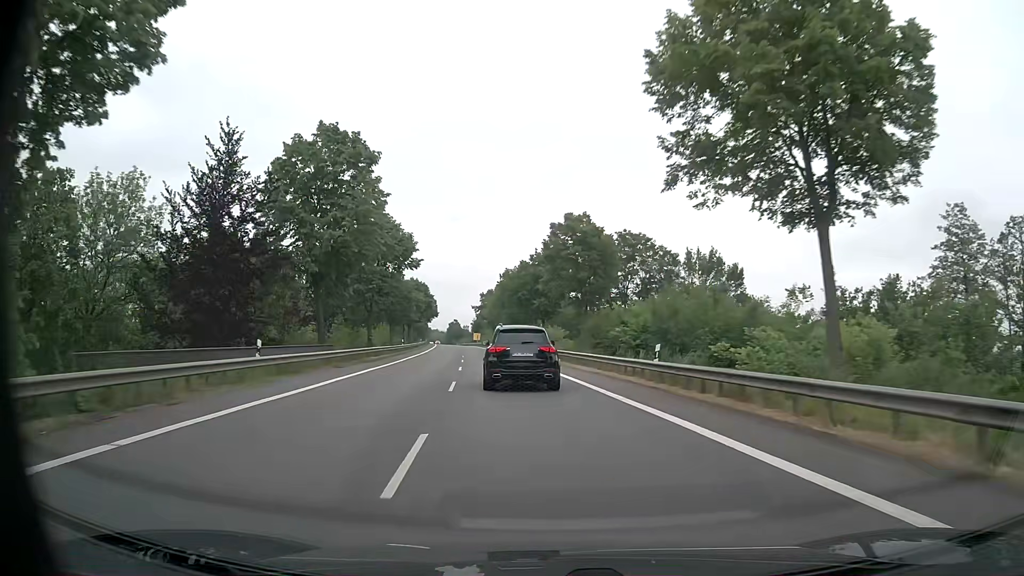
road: primary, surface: asphalt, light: Day
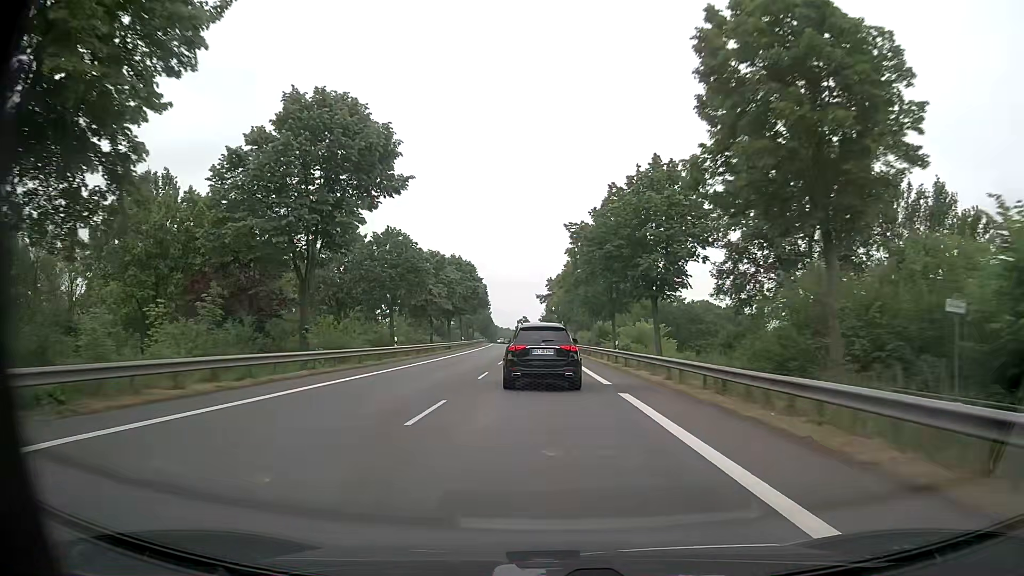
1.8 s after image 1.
(-1.8, +31.8) m; -6°
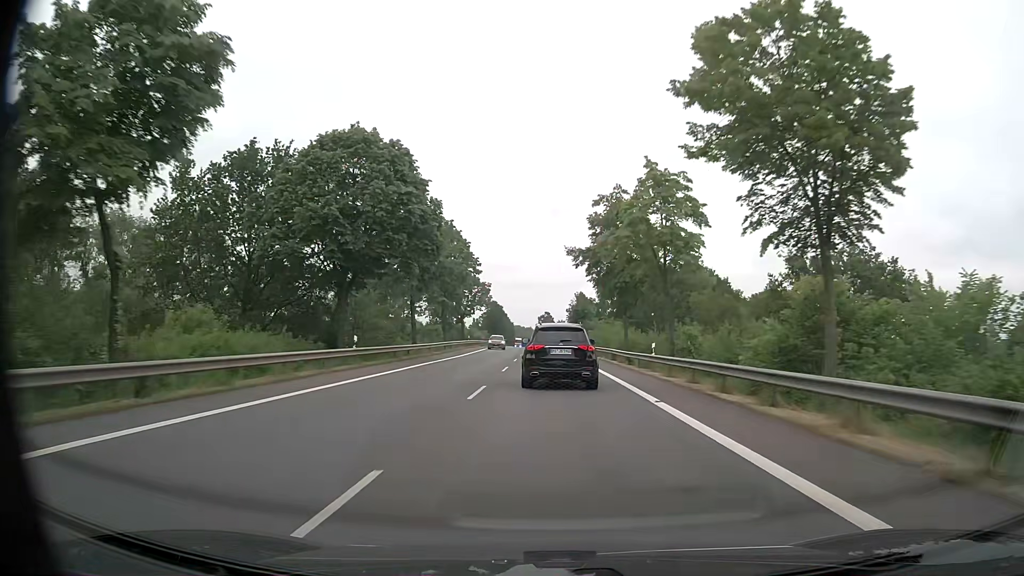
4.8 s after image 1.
(-1.5, +56.1) m; -3°
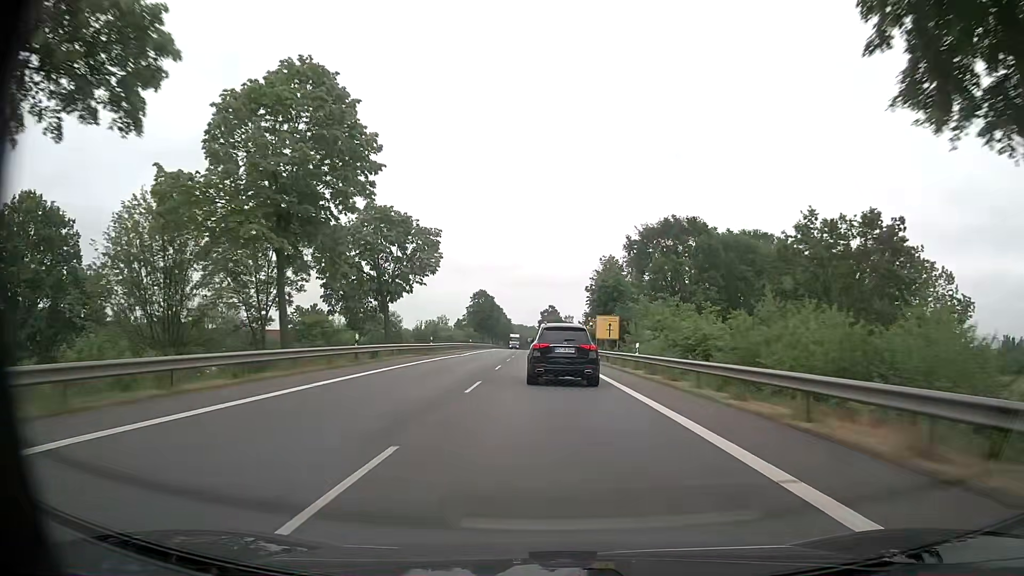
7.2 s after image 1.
(+0.1, +46.8) m; 0°
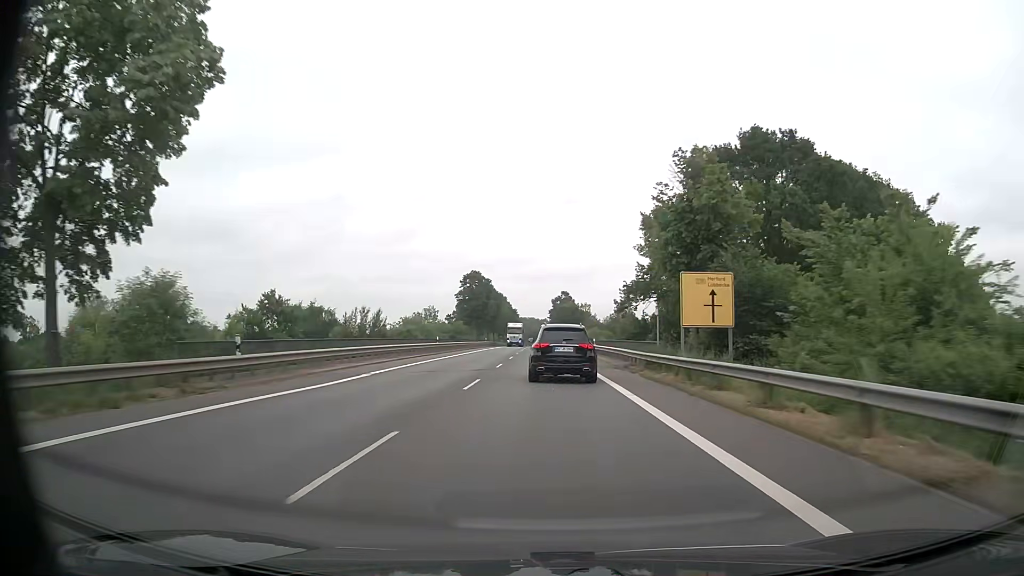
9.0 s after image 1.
(0.0, +34.9) m; -1°
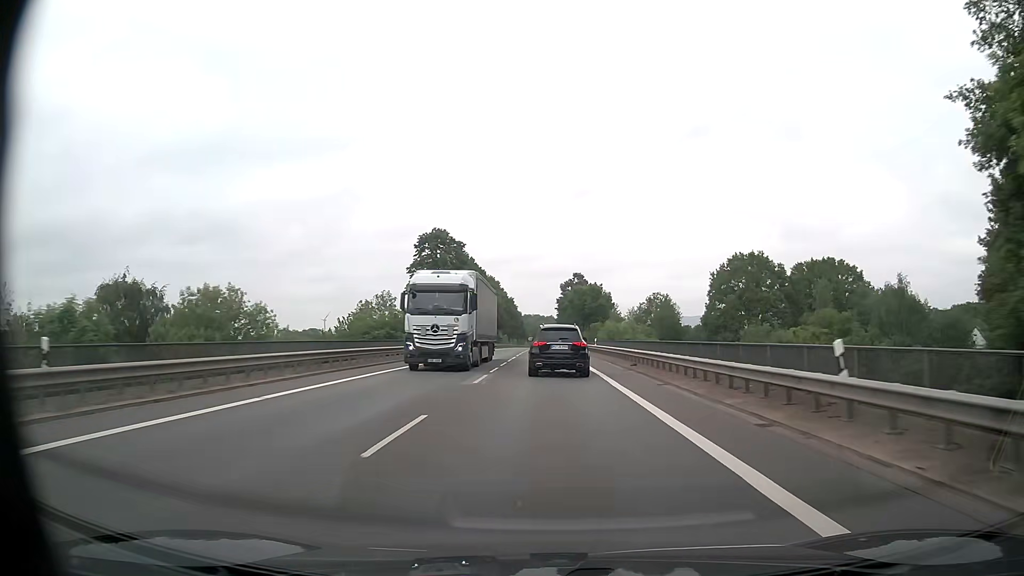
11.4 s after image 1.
(-0.6, +46.1) m; -1°
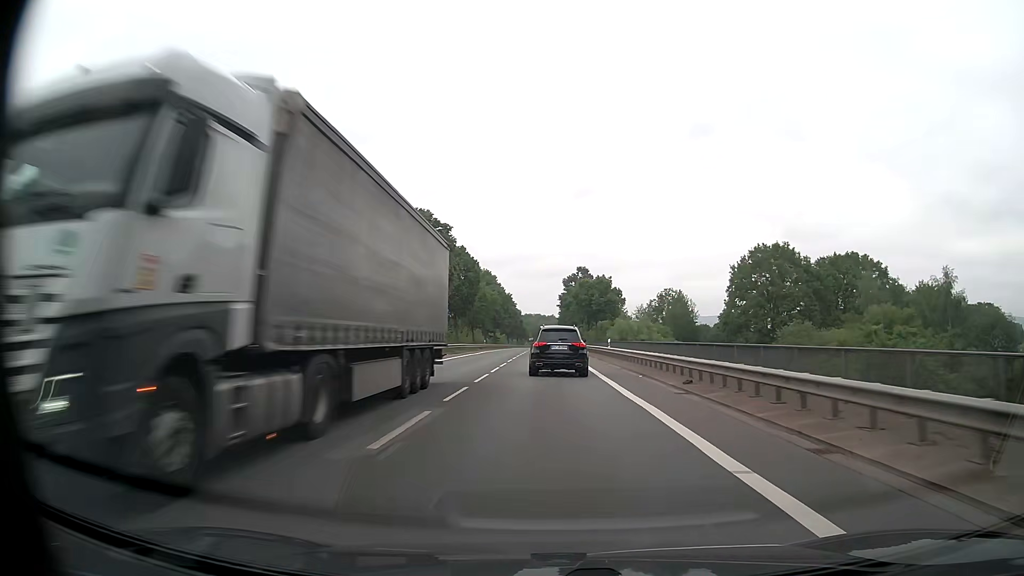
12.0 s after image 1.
(0.0, +11.5) m; 0°
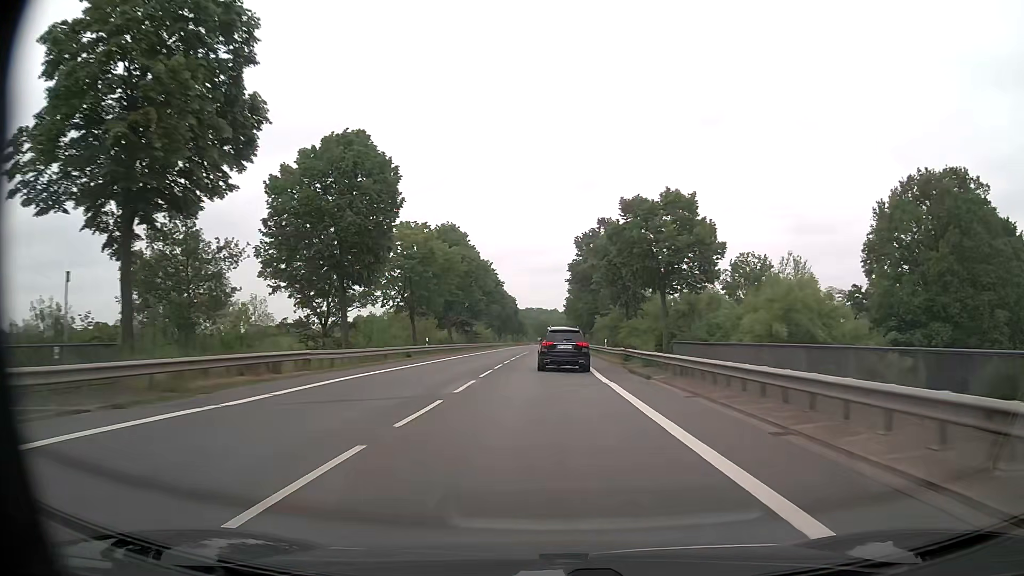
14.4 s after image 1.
(-0.1, +46.2) m; 0°
(0, +10) (0, +20) (0, +30) (0, +40) (0, +50) (0, +60) (0, +70) (0, +80) (+1, +90) (+1, +100) m
